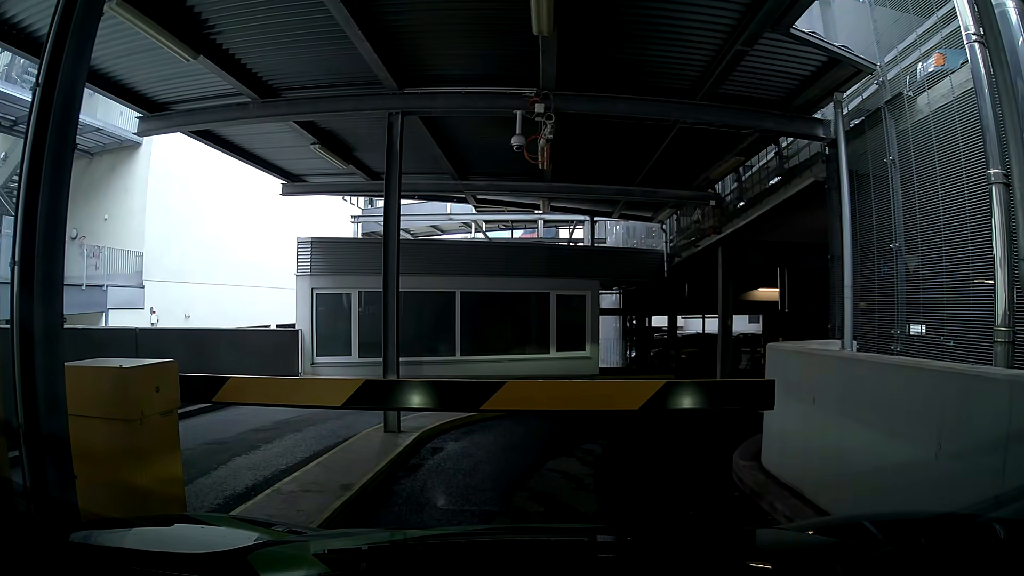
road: service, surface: asphalt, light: Day
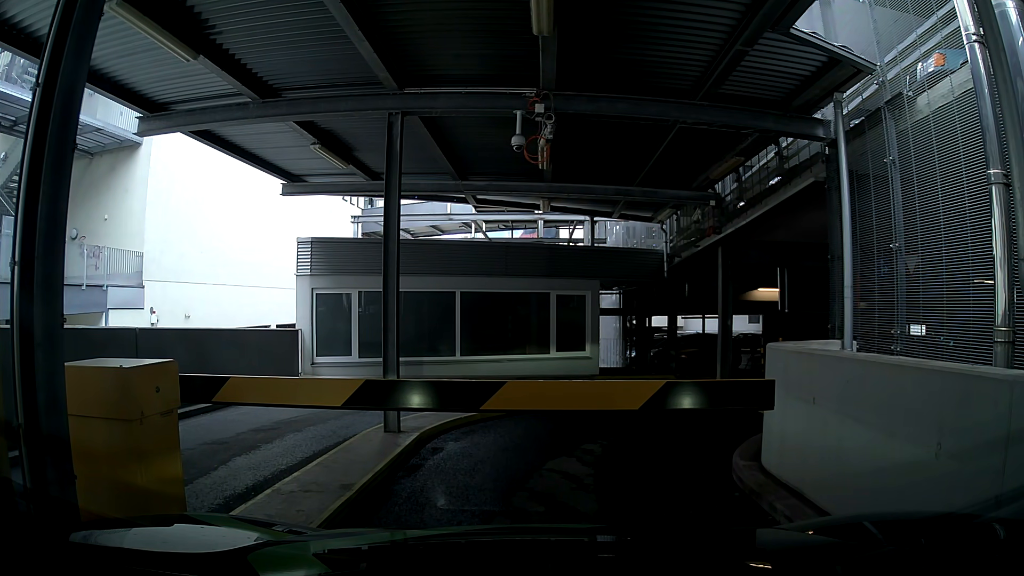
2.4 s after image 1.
(0.0, +0.1) m; 0°
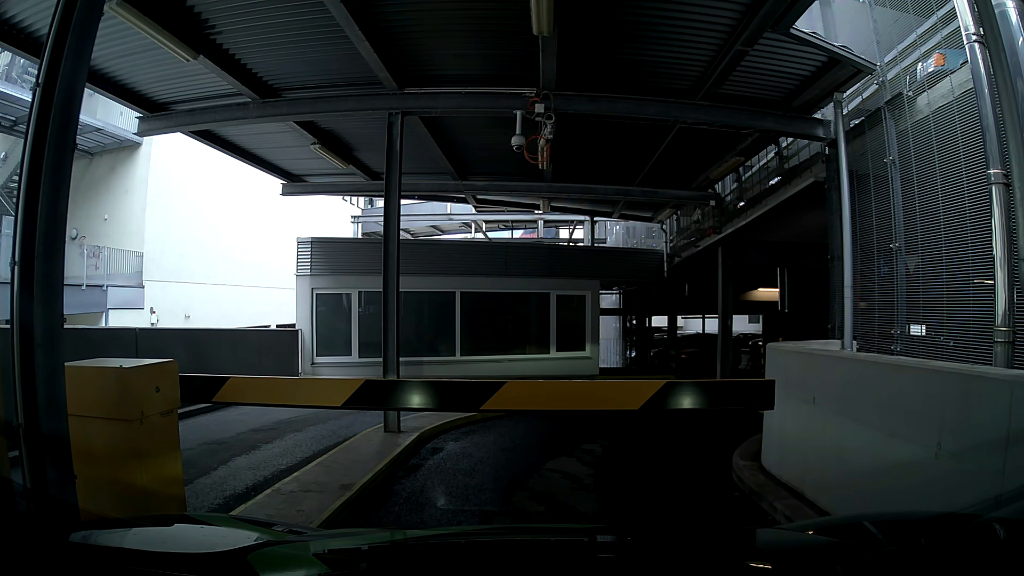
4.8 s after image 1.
(0.0, 0.0) m; 0°
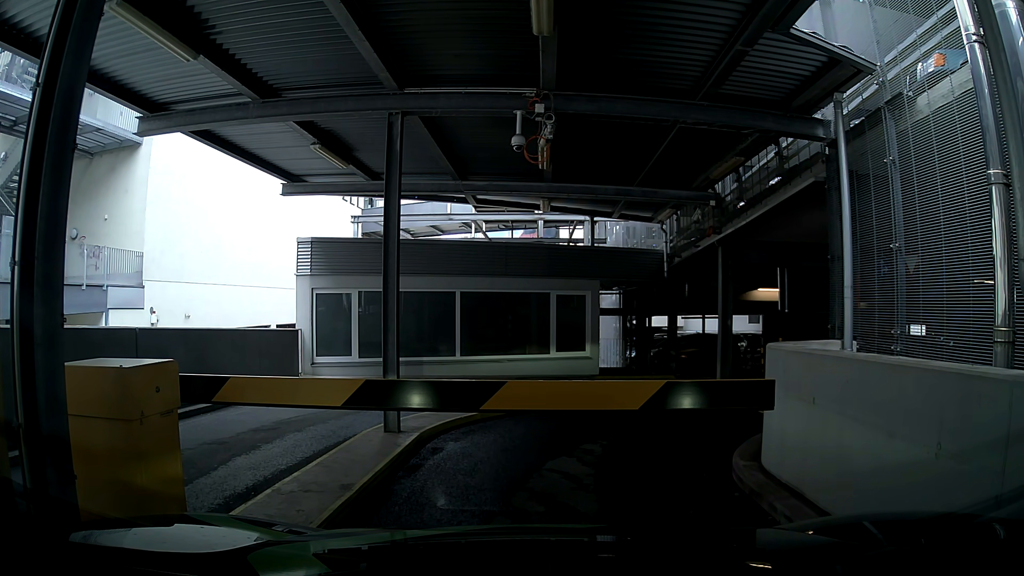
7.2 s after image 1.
(0.0, 0.0) m; 0°
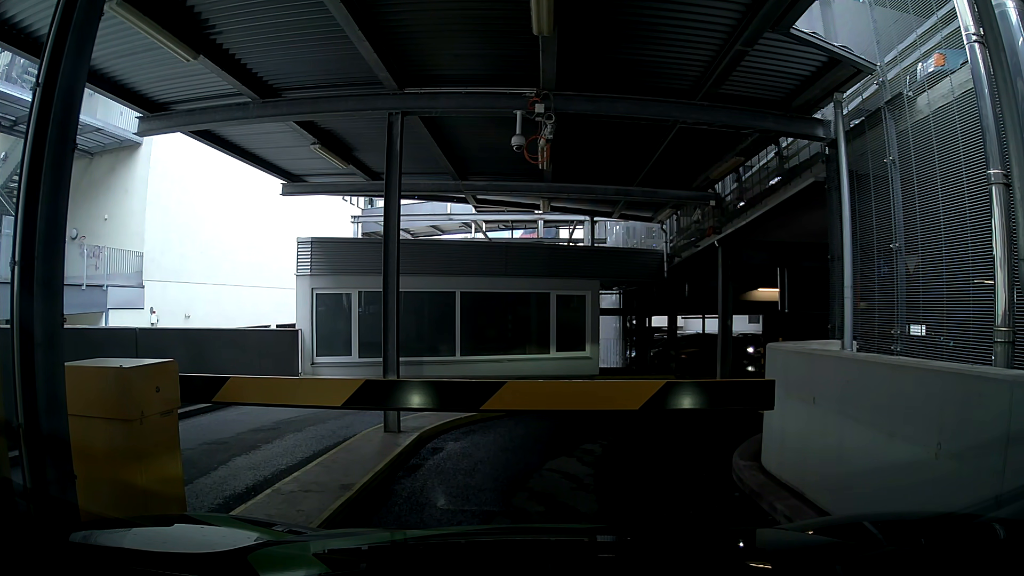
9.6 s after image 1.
(0.0, 0.0) m; 0°
